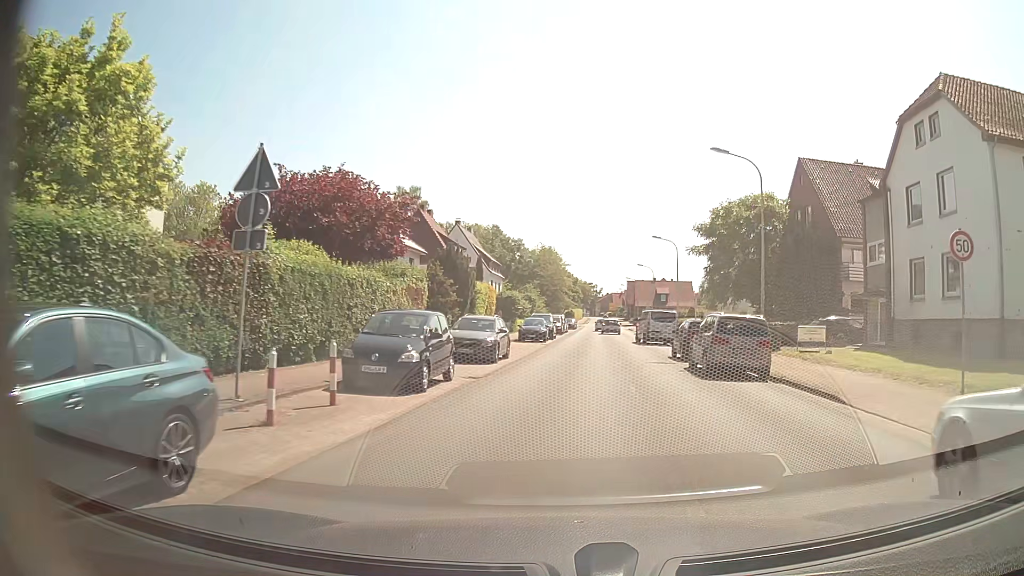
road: secondary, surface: asphalt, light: Day
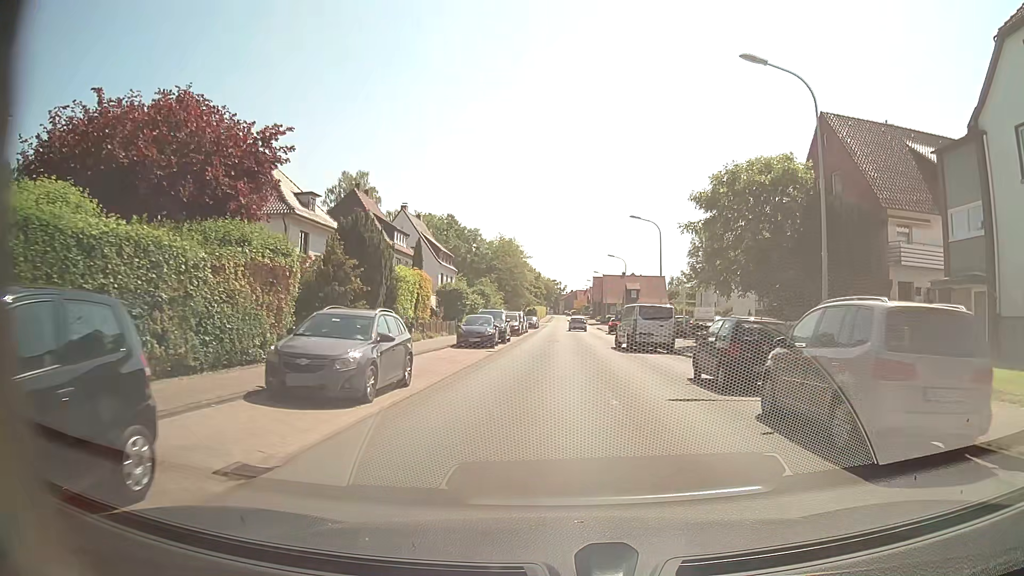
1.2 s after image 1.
(+0.6, +10.9) m; +4°
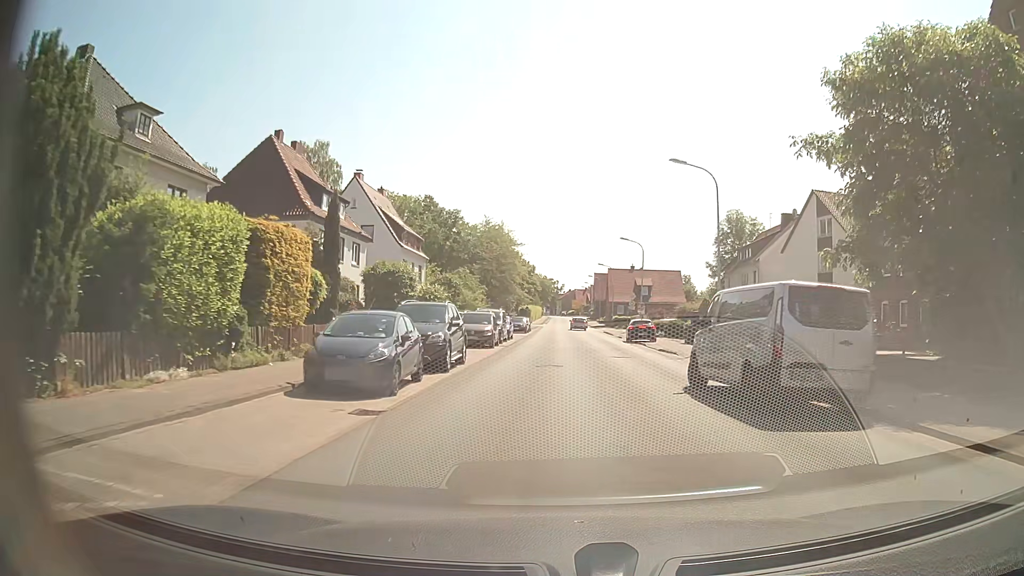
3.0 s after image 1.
(-0.1, +18.3) m; 0°
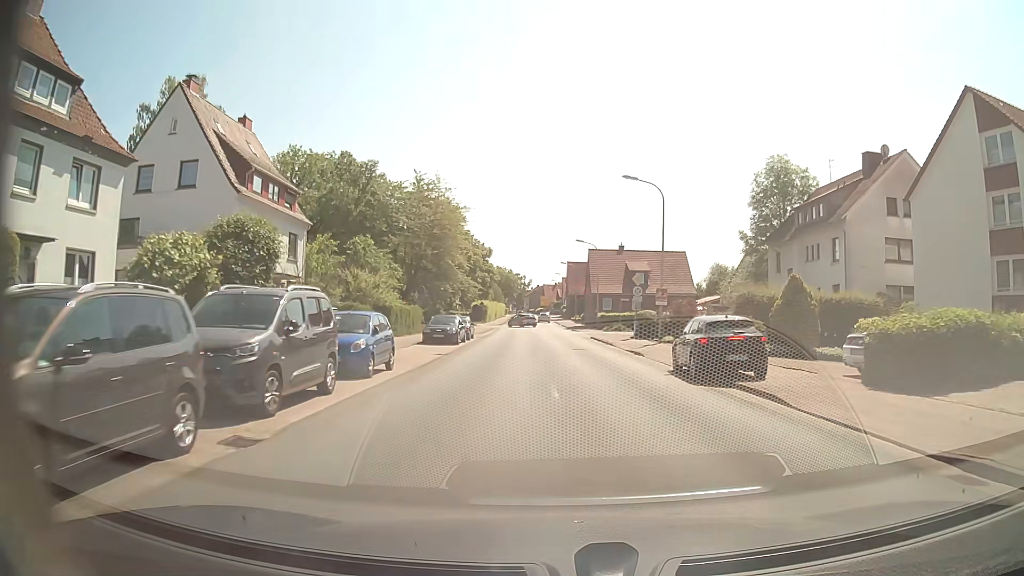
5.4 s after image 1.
(+0.7, +26.7) m; +3°
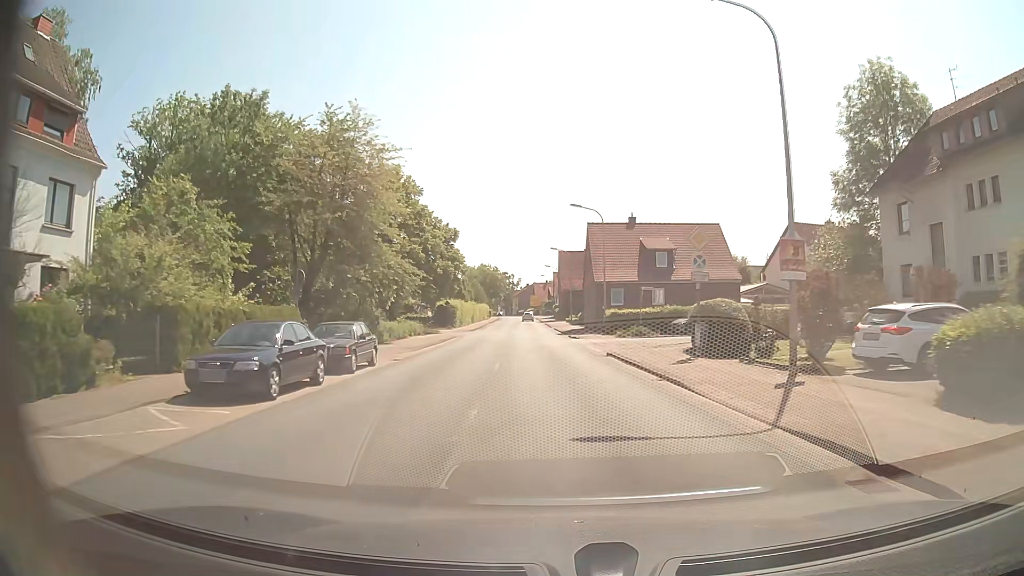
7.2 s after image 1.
(+0.2, +21.3) m; +1°
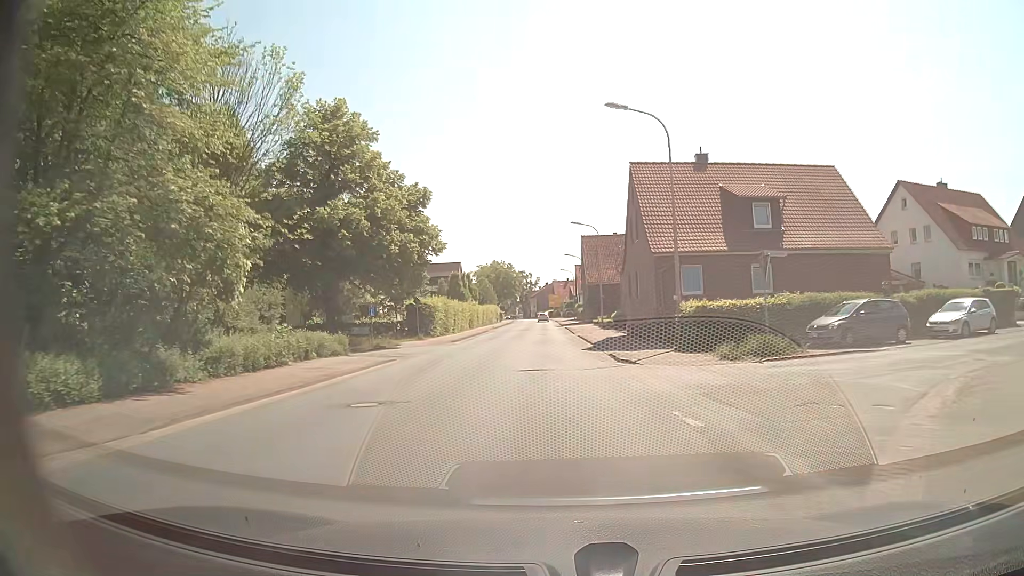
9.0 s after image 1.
(-0.4, +22.2) m; -2°
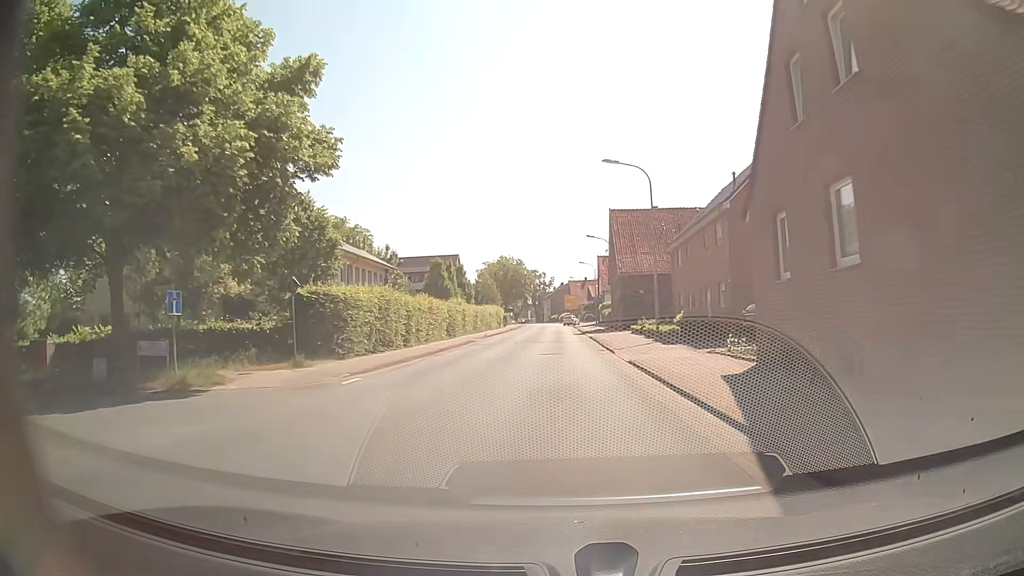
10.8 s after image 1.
(-0.3, +23.0) m; -1°
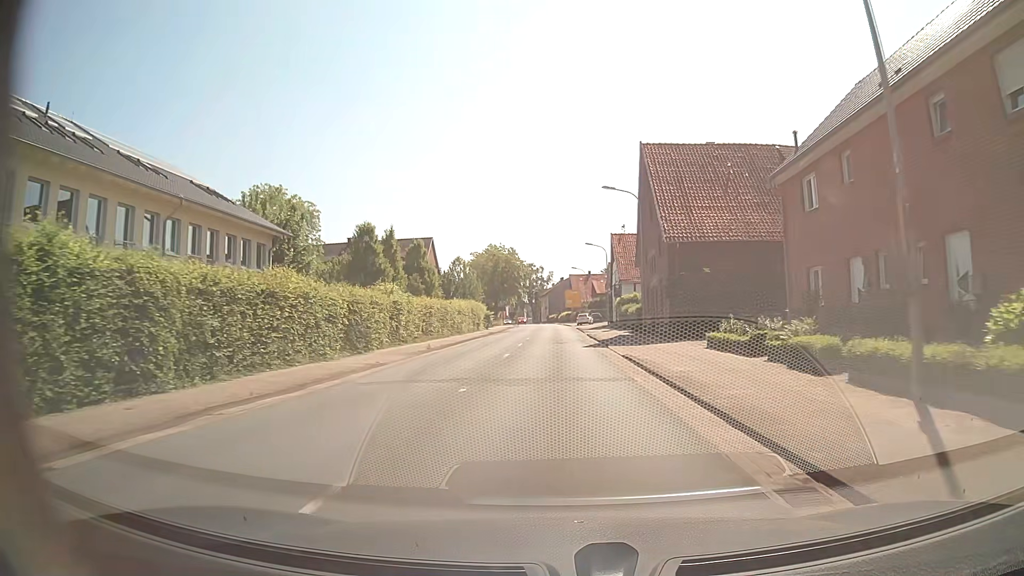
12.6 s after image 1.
(-0.3, +23.6) m; 0°
